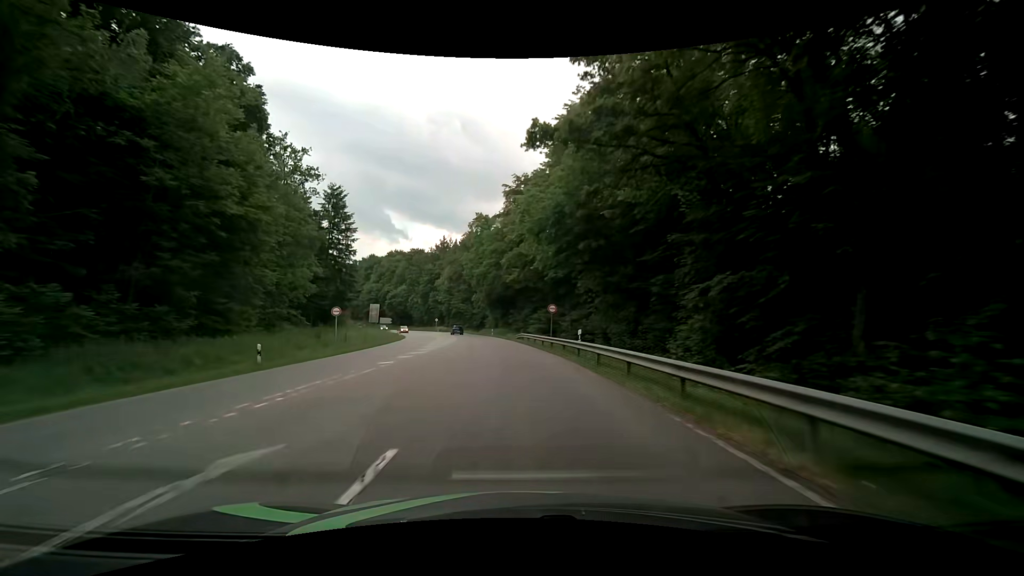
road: secondary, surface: asphalt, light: Day
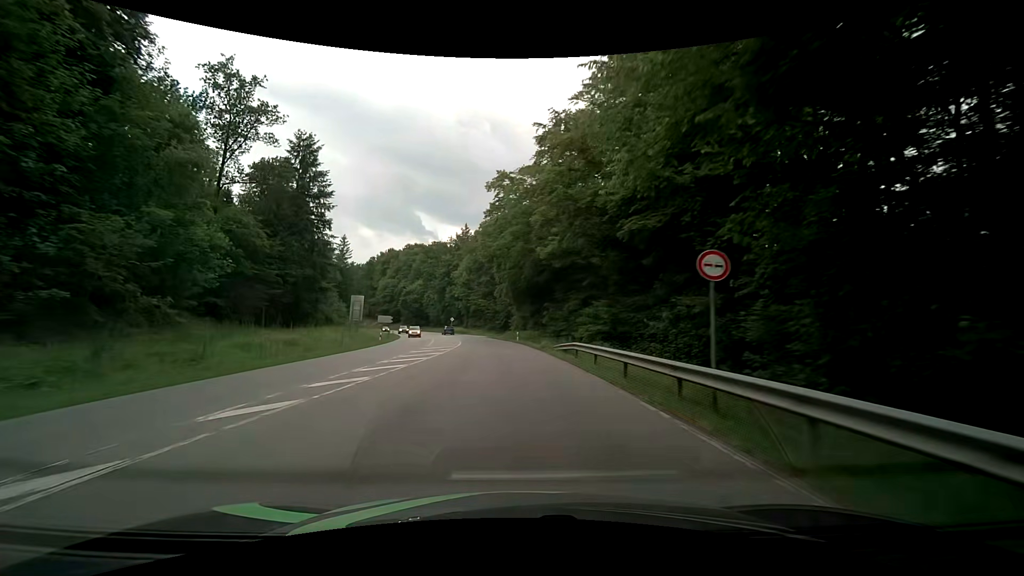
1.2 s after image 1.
(-0.9, +24.0) m; -4°
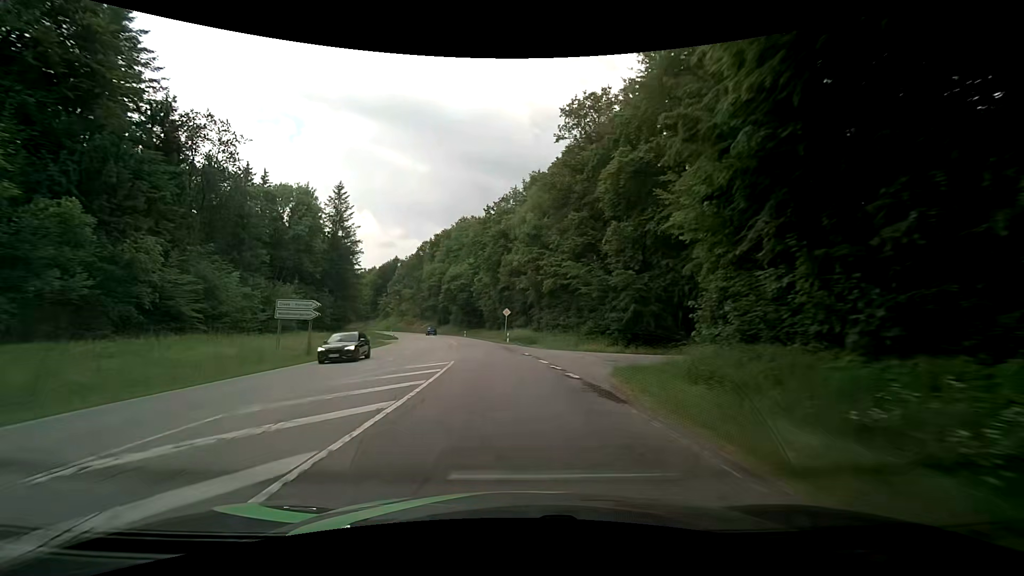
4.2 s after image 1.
(-4.6, +58.3) m; -9°
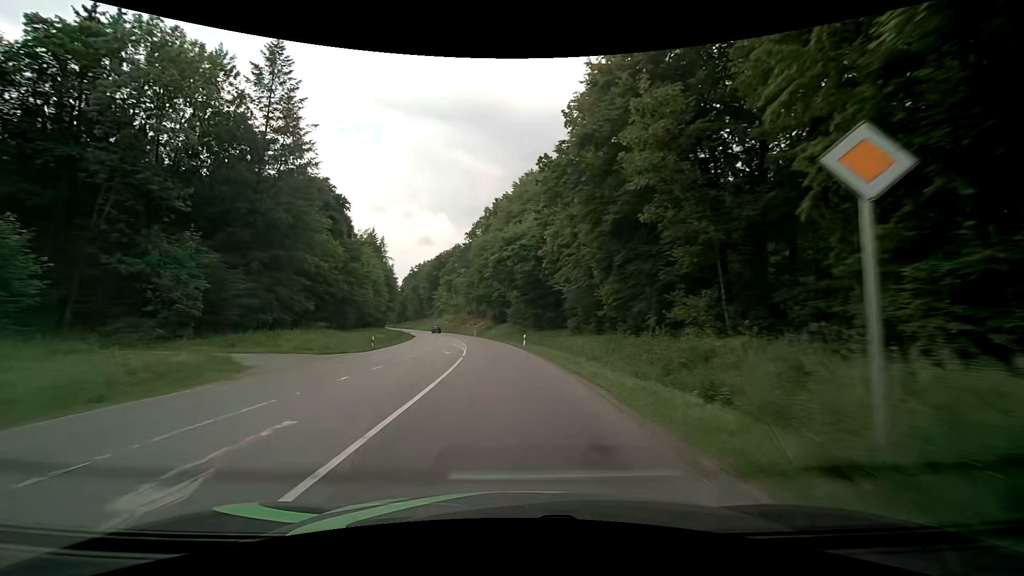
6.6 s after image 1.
(-4.0, +45.5) m; -9°
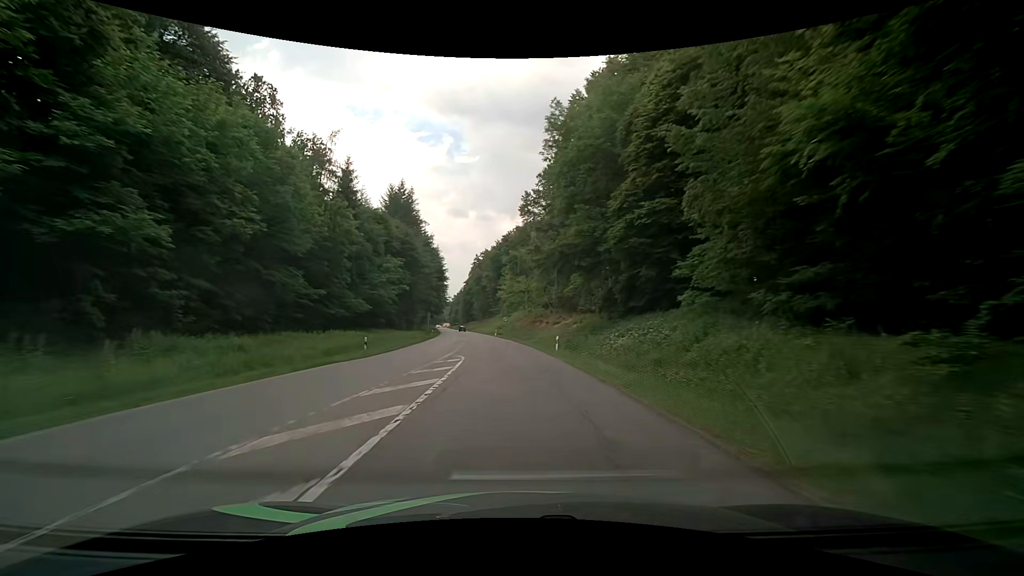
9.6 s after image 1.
(-4.4, +57.3) m; -9°
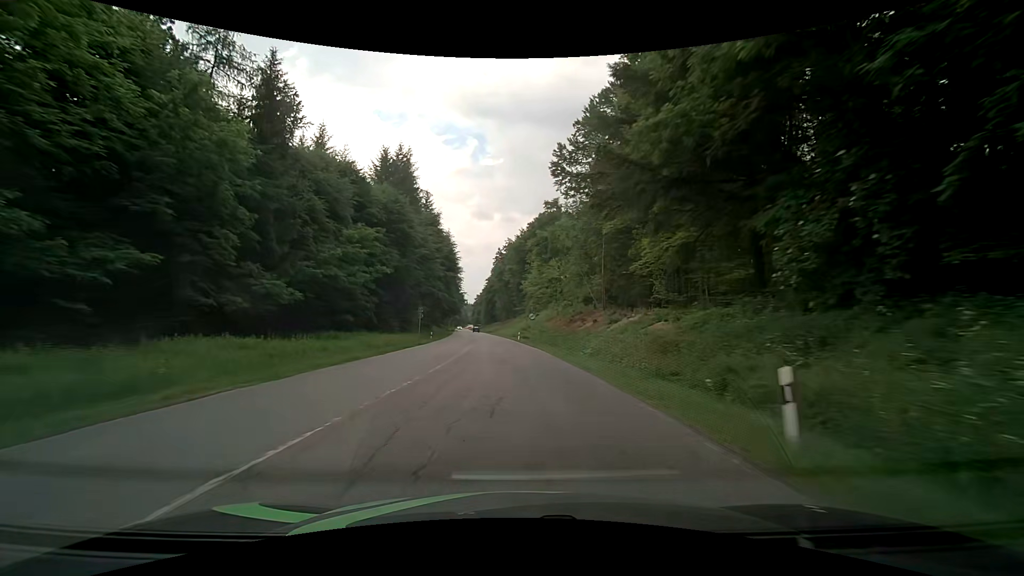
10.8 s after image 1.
(-0.5, +23.4) m; -3°
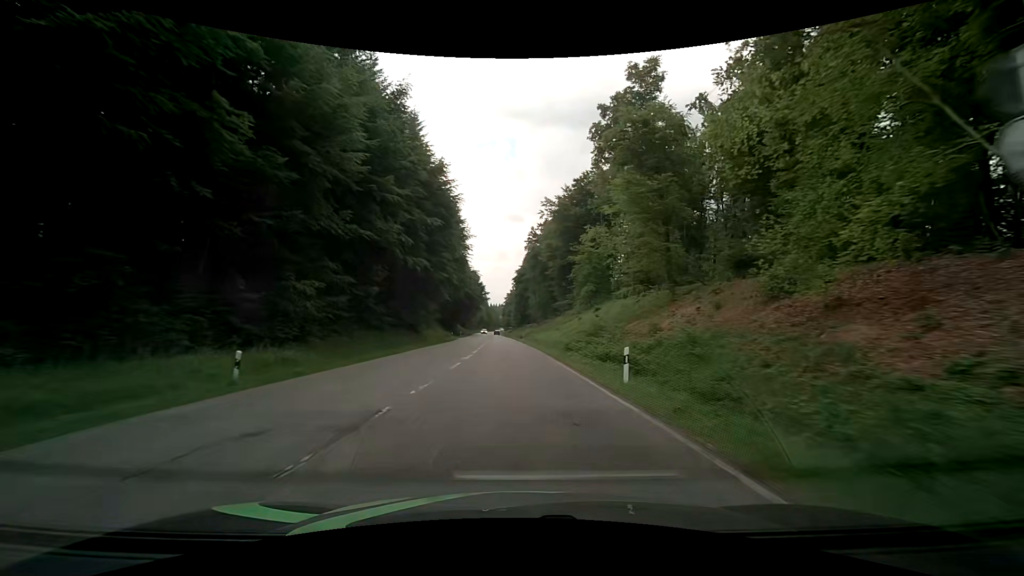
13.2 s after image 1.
(-1.6, +47.6) m; -4°
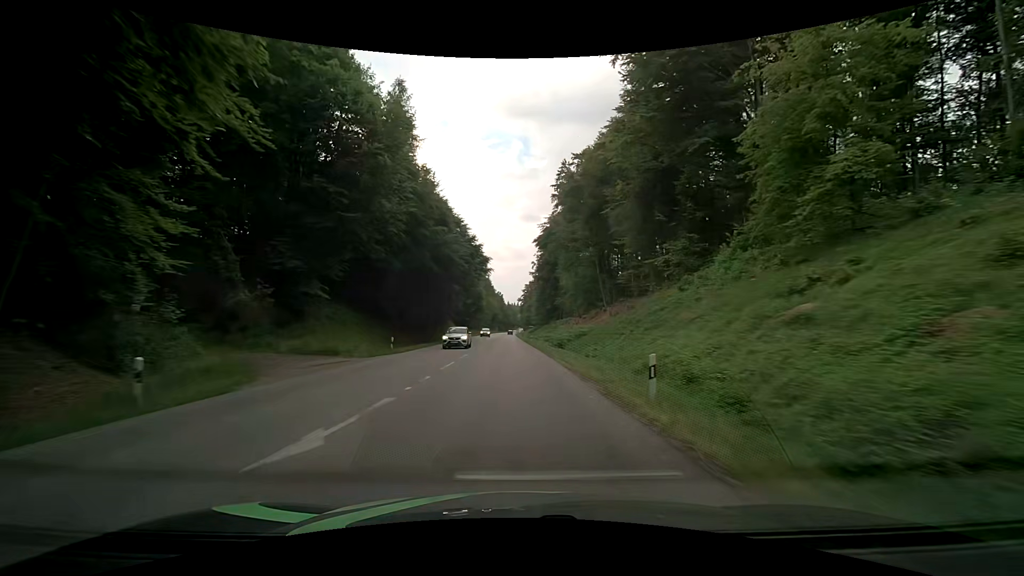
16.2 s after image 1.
(-0.9, +60.7) m; -2°
(0, +10) (0, +20) (0, +30) (0, +40) (0, +50) (-1, +60) (-1, +70) (-1, +80) (-1, +90) (-1, +100) m
